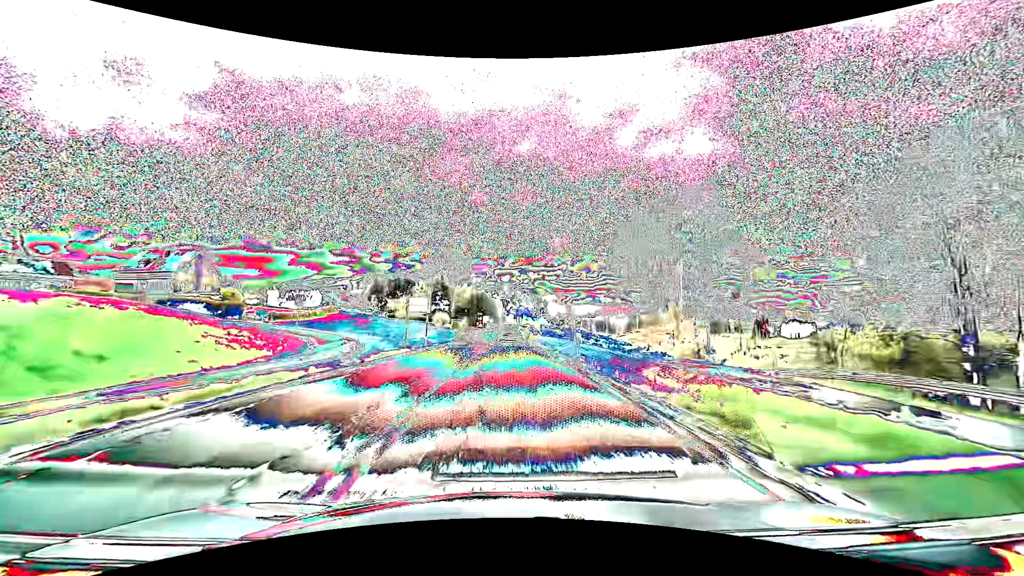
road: primary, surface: asphalt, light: Day
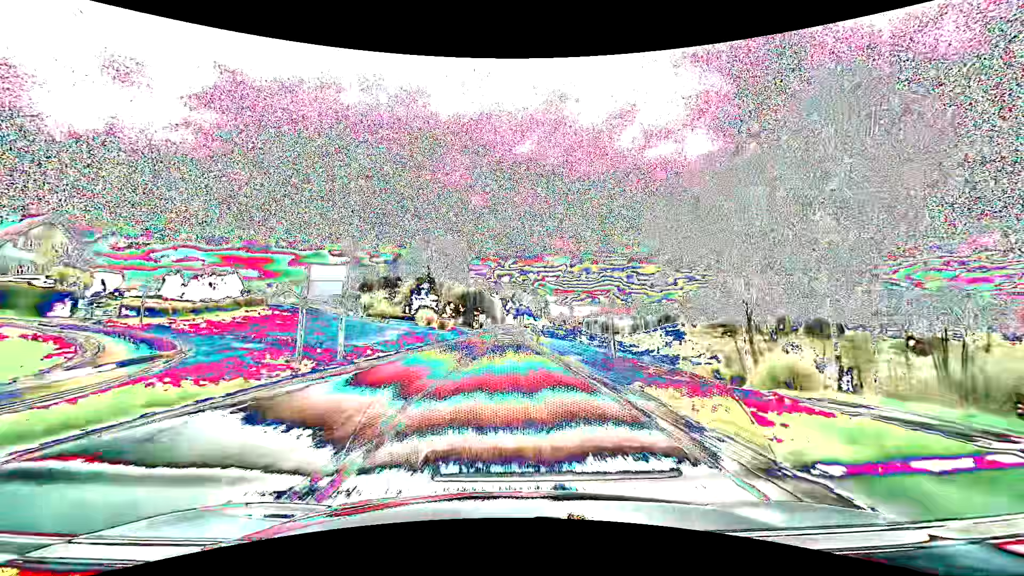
(0.0, +24.9) m; 0°
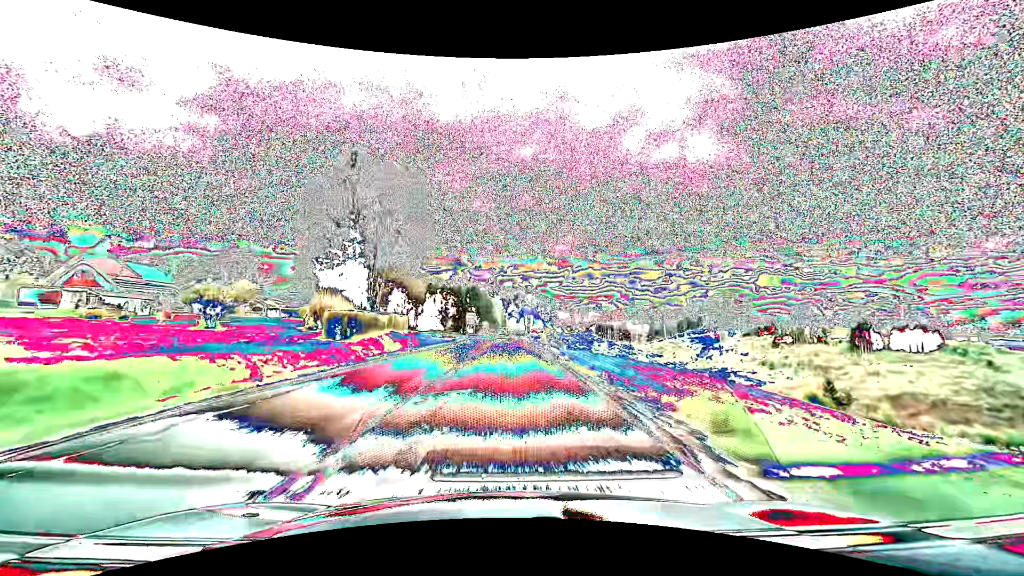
(0.0, +62.0) m; 0°
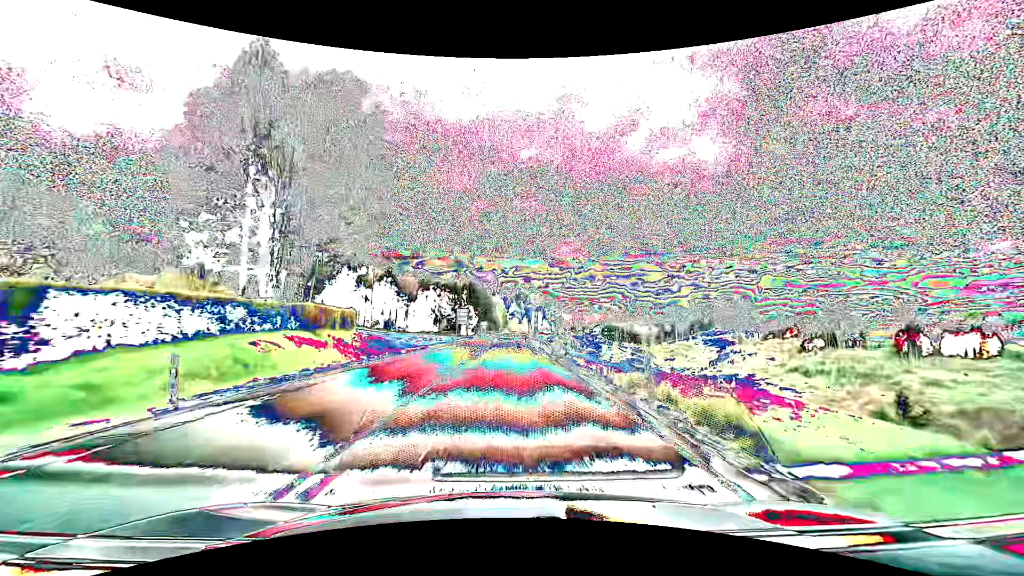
(0.0, +24.8) m; 0°
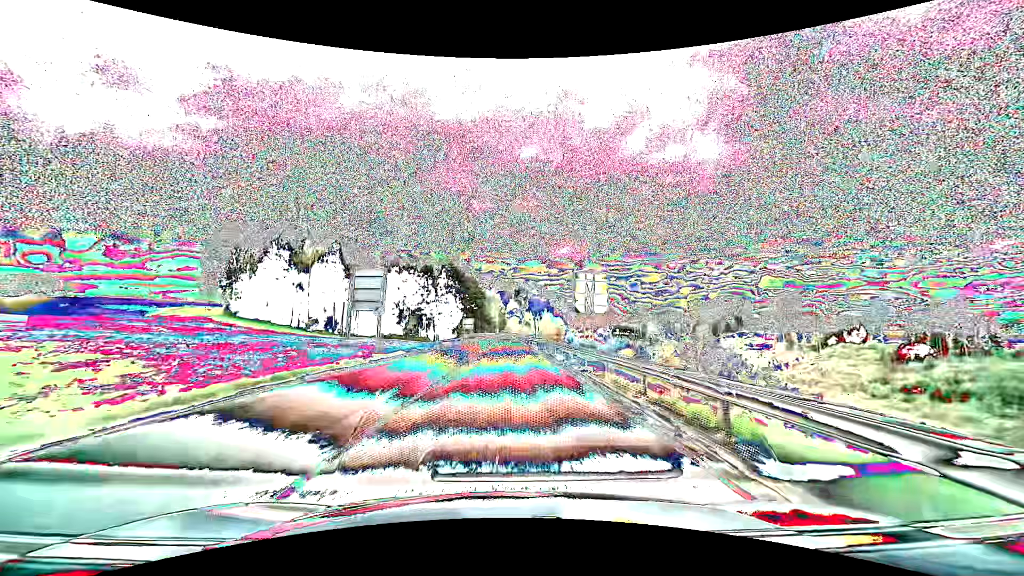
(+0.1, +62.0) m; 0°
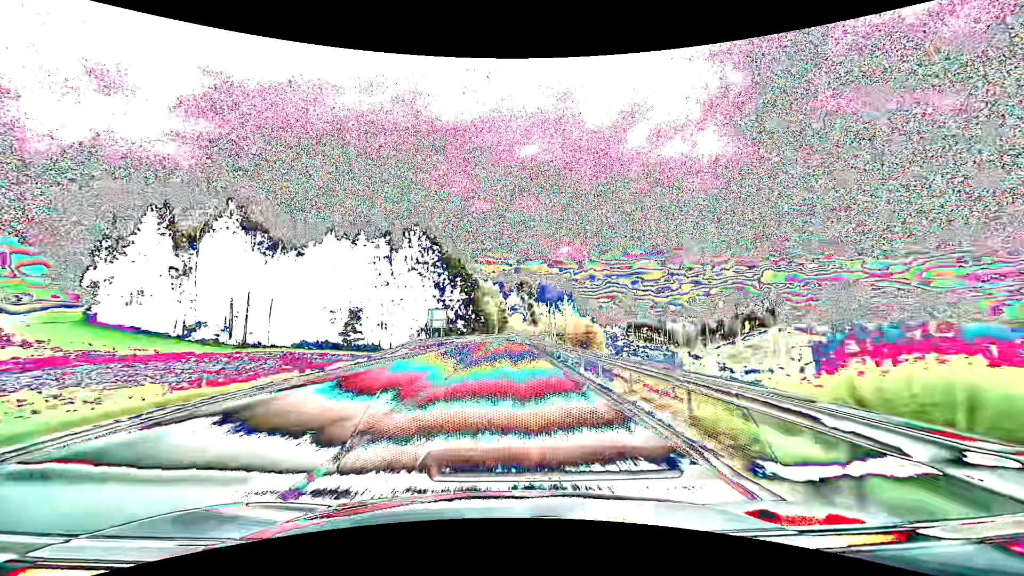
(0.0, +50.9) m; 0°
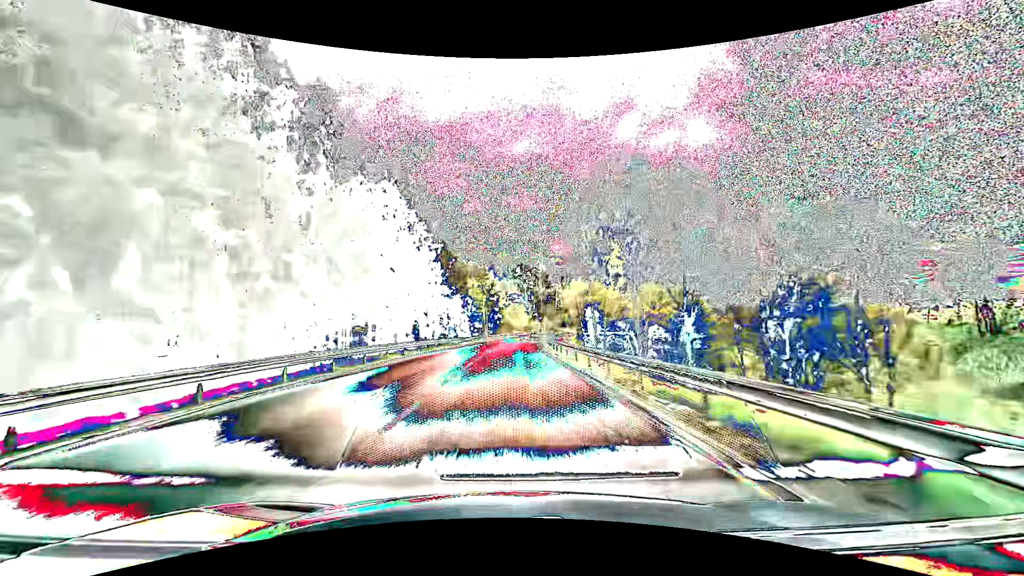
(-0.1, +69.3) m; 0°
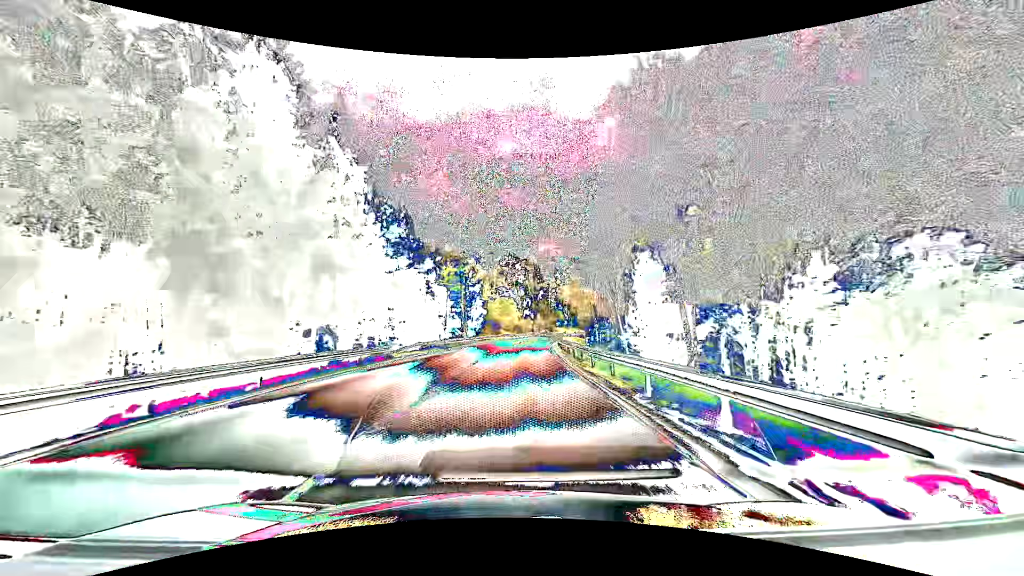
(+0.3, +29.5) m; +1°
(0, +10) (0, +20) (+1, +30) (+1, +40) (+2, +50) (+3, +60) (+4, +70) (+5, +80) (+6, +90) (+8, +100) m
